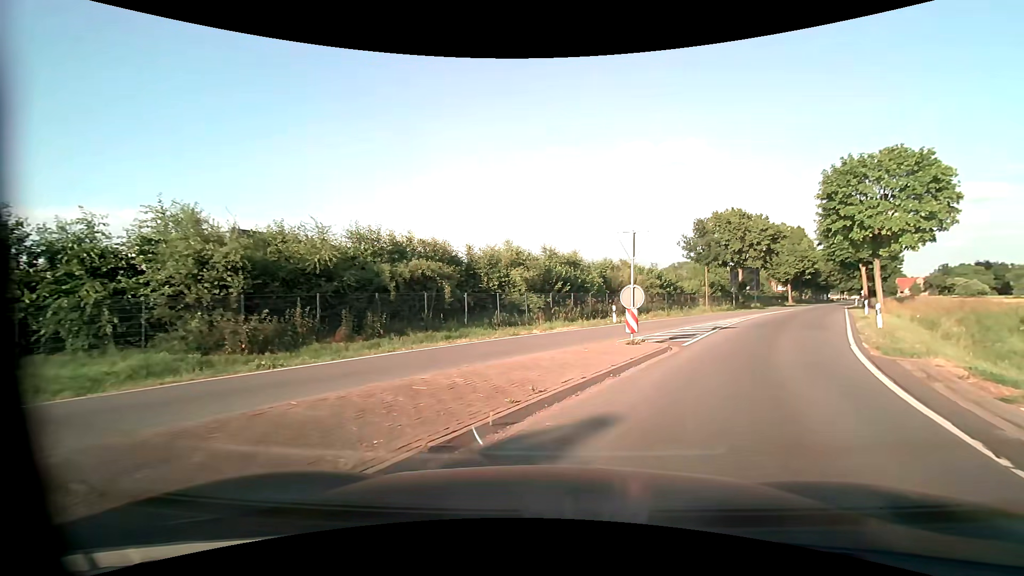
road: tertiary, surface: asphalt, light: Day
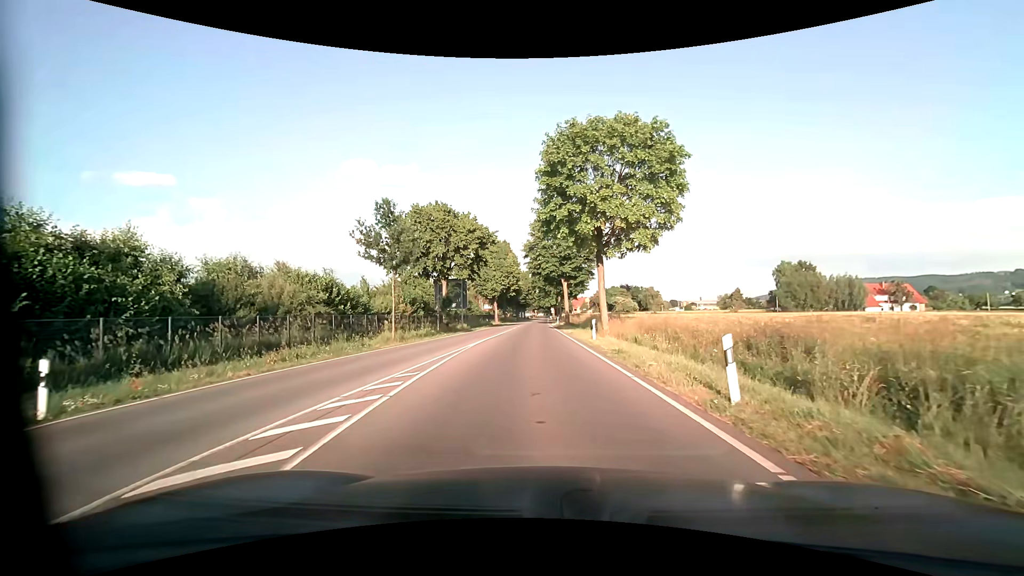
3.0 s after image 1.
(+6.2, +16.5) m; +32°
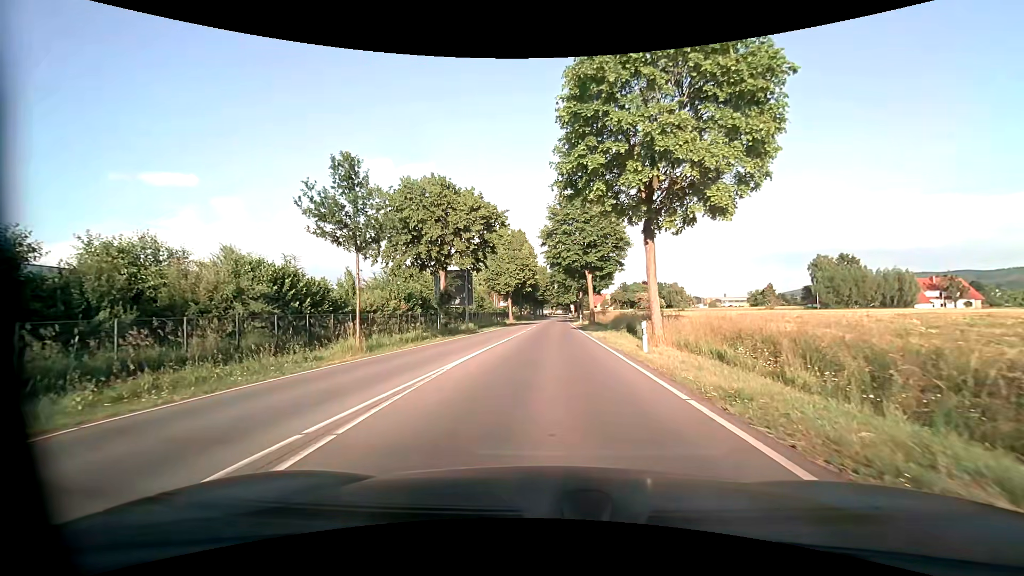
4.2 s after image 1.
(-0.2, +8.5) m; -2°
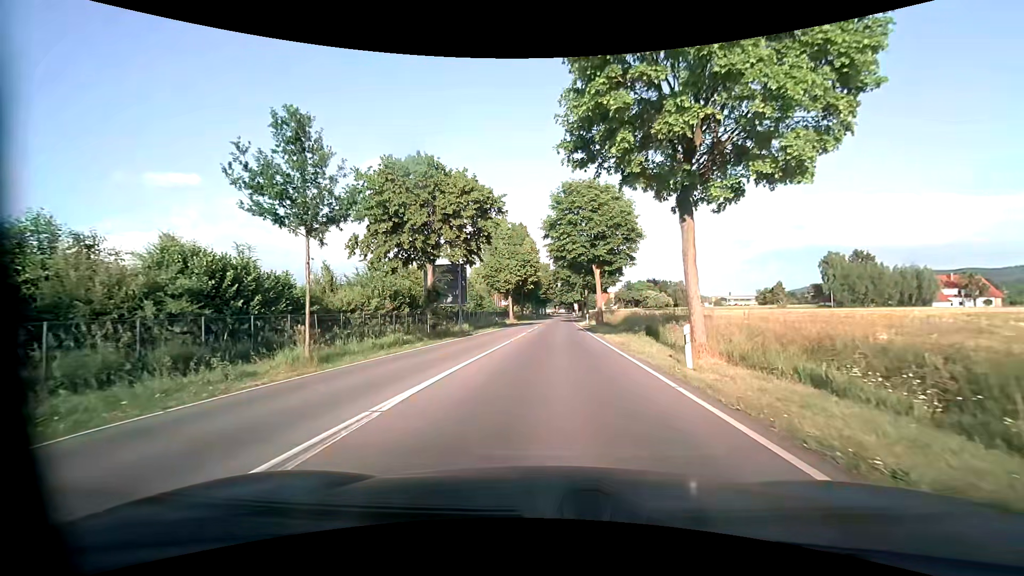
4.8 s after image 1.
(0.0, +4.8) m; 0°
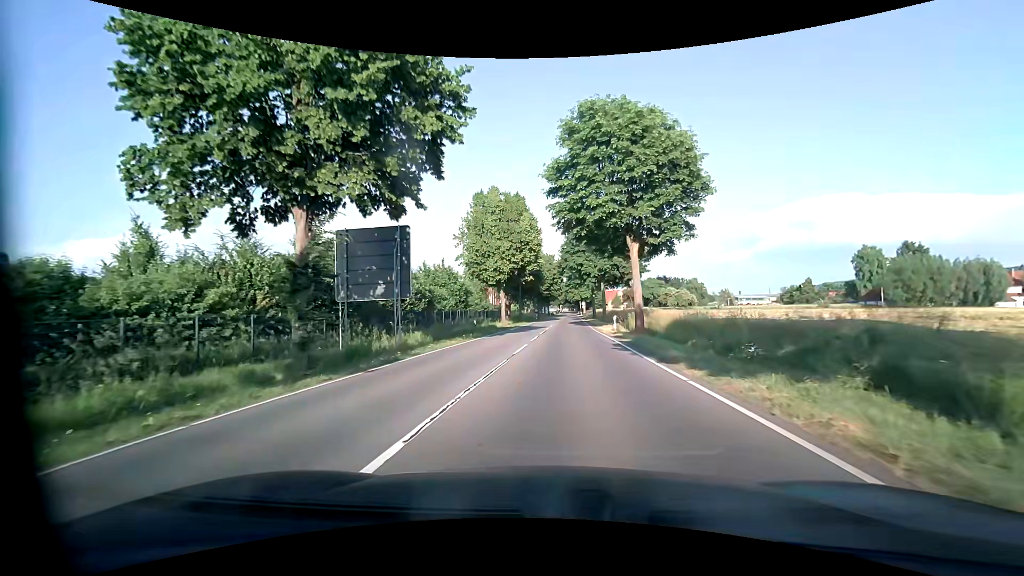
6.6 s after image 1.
(-0.1, +17.2) m; 0°
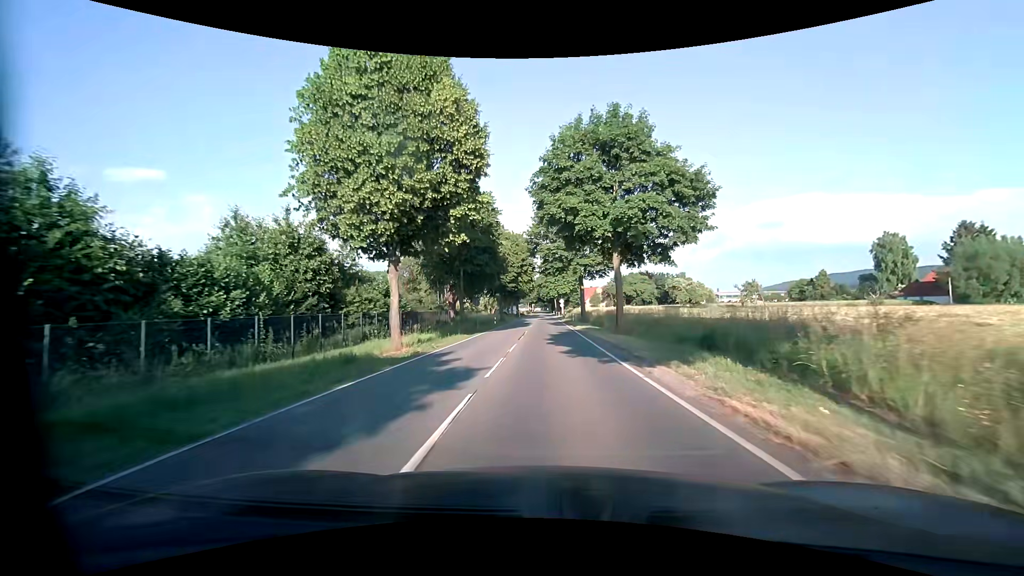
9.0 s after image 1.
(+1.0, +29.6) m; +3°
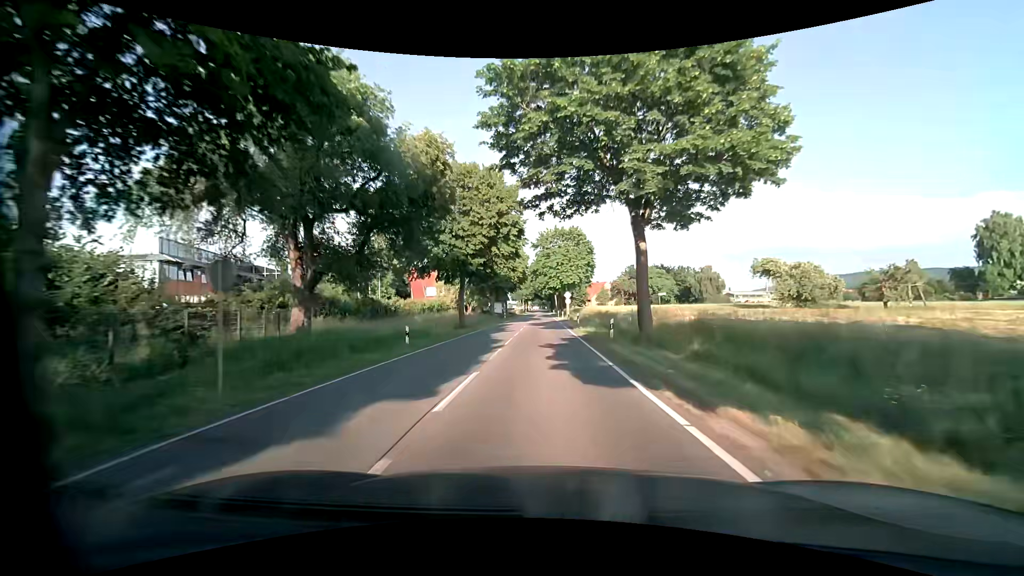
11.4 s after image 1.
(+0.3, +33.8) m; +1°
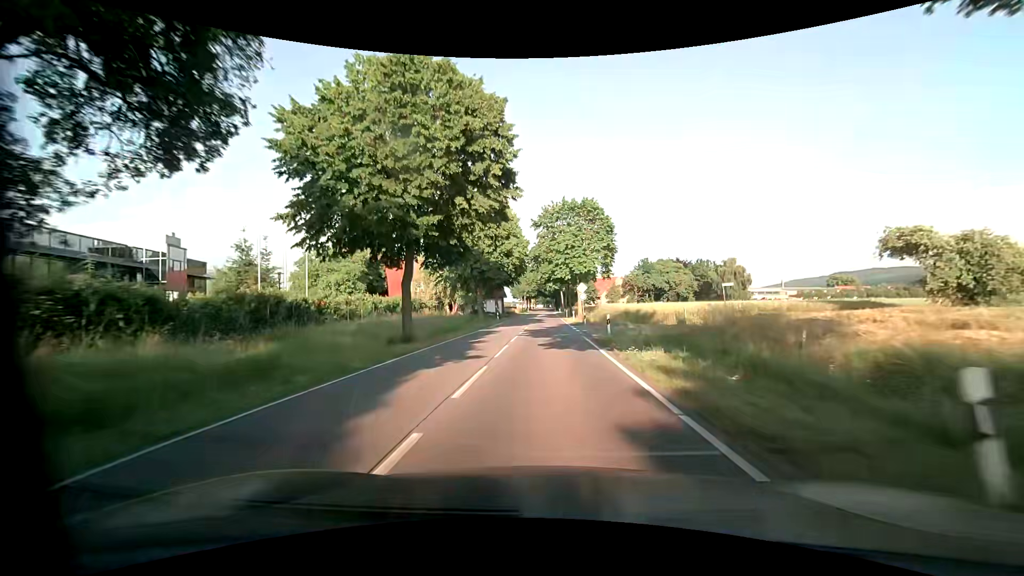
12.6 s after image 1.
(-0.1, +17.2) m; -1°
(0, +10) (0, +20) (0, +30) (0, +40) (0, +50) (0, +60) (0, +70) (0, +80) (0, +90) (0, +100) m
